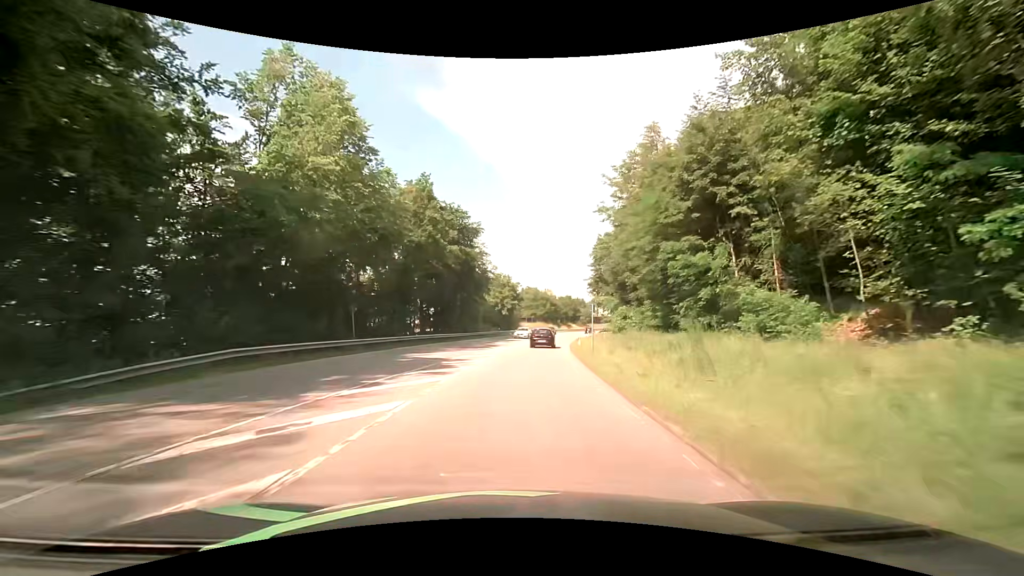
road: secondary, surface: asphalt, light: Day
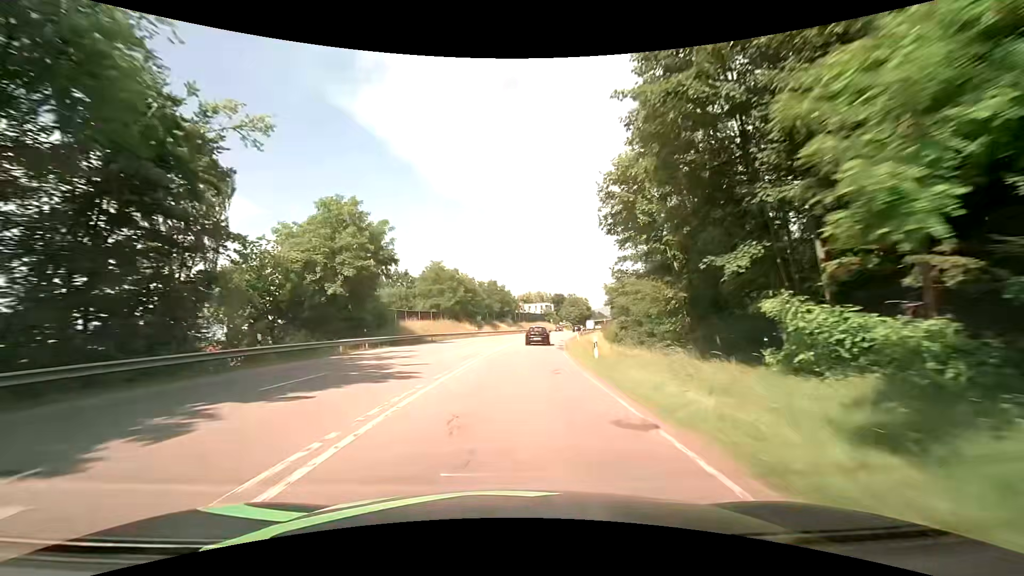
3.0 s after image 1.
(+4.9, +55.9) m; +10°
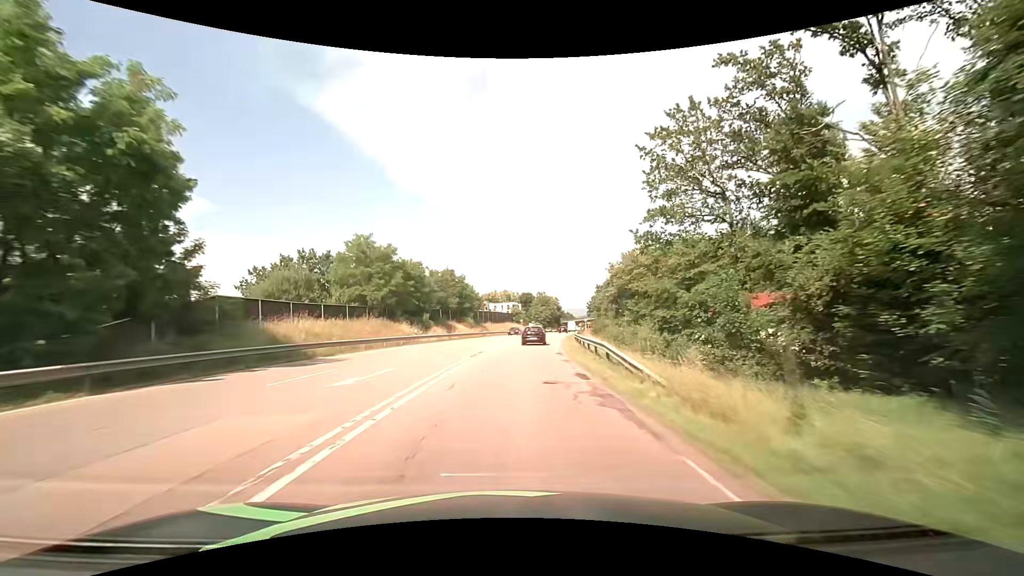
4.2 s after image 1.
(+0.7, +23.0) m; +4°
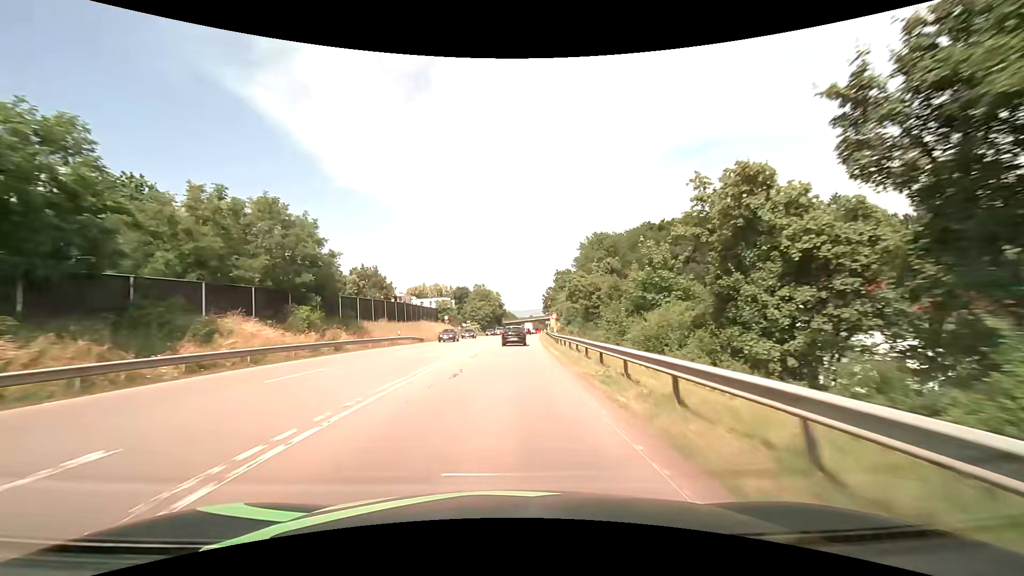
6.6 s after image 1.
(+3.1, +46.1) m; +7°
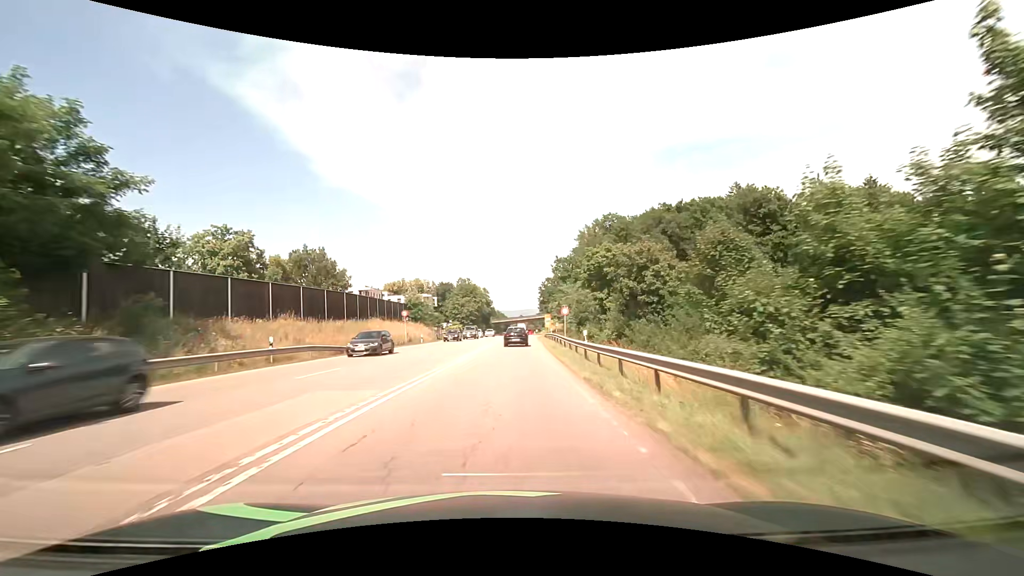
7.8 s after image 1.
(+0.3, +22.3) m; +1°
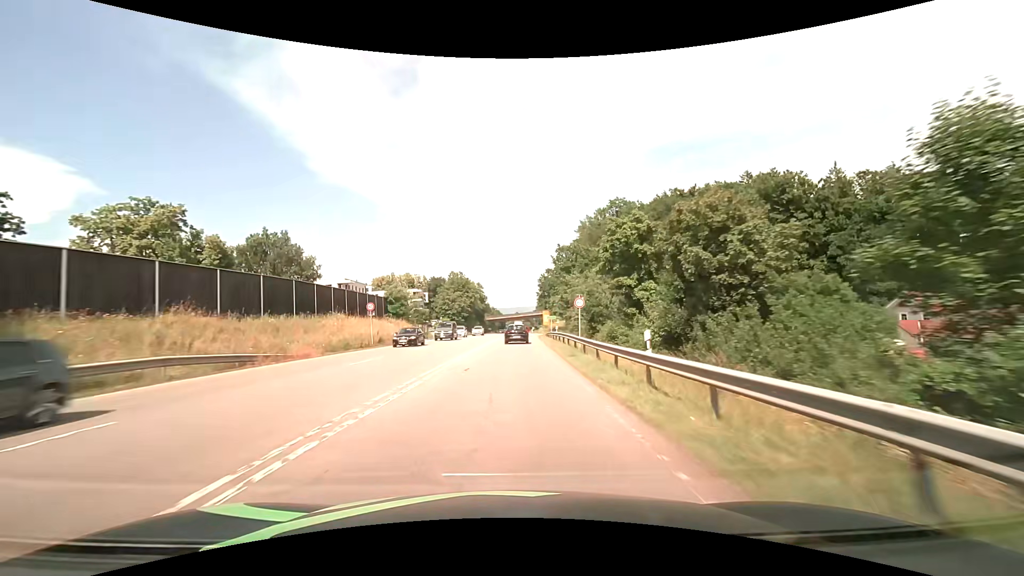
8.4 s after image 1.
(0.0, +10.8) m; 0°
(0, +10) (0, +20) (0, +30) (+1, +40) (+1, +50) (+1, +60) (+2, +70) (+2, +80) (+2, +90) (+3, +100) m
